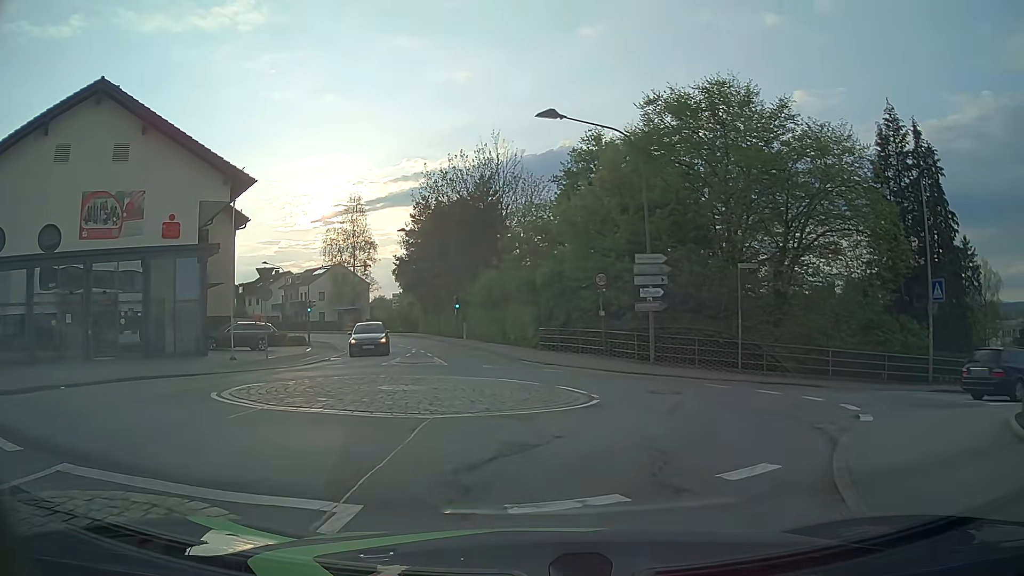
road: unclassified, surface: asphalt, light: Day
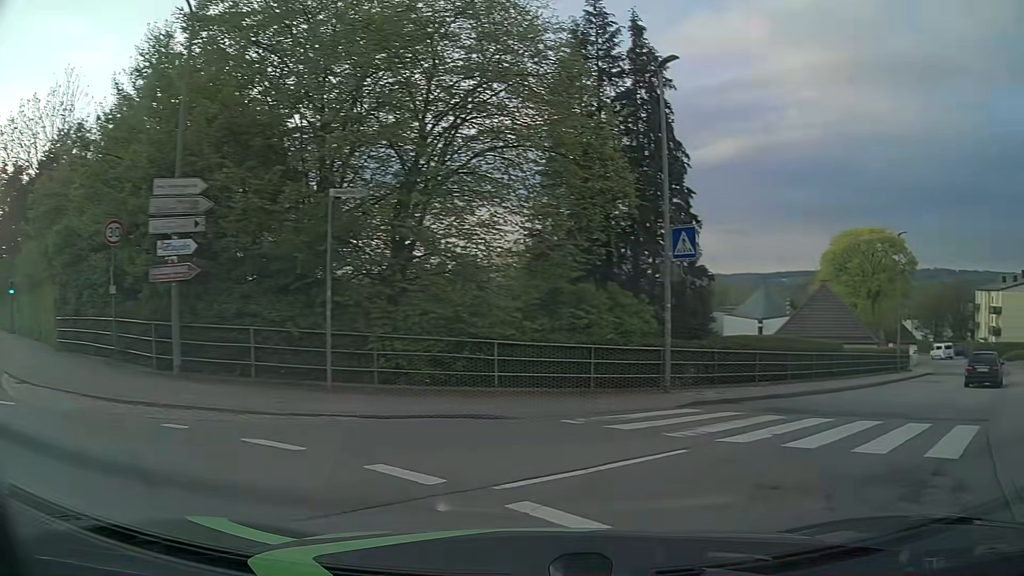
(+2.5, +10.4) m; +34°
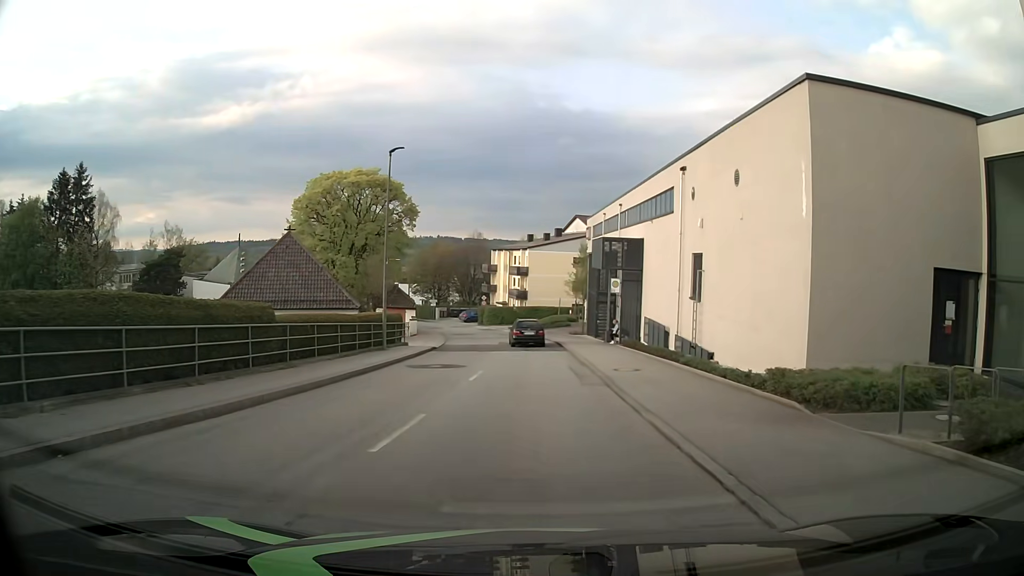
(+6.2, +11.6) m; +45°
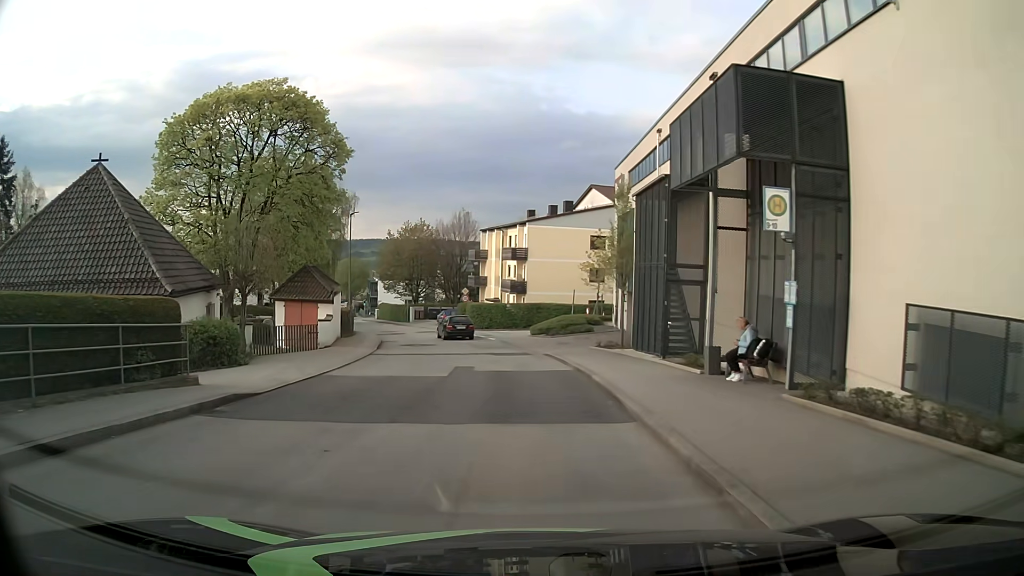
(-0.1, +22.5) m; -2°
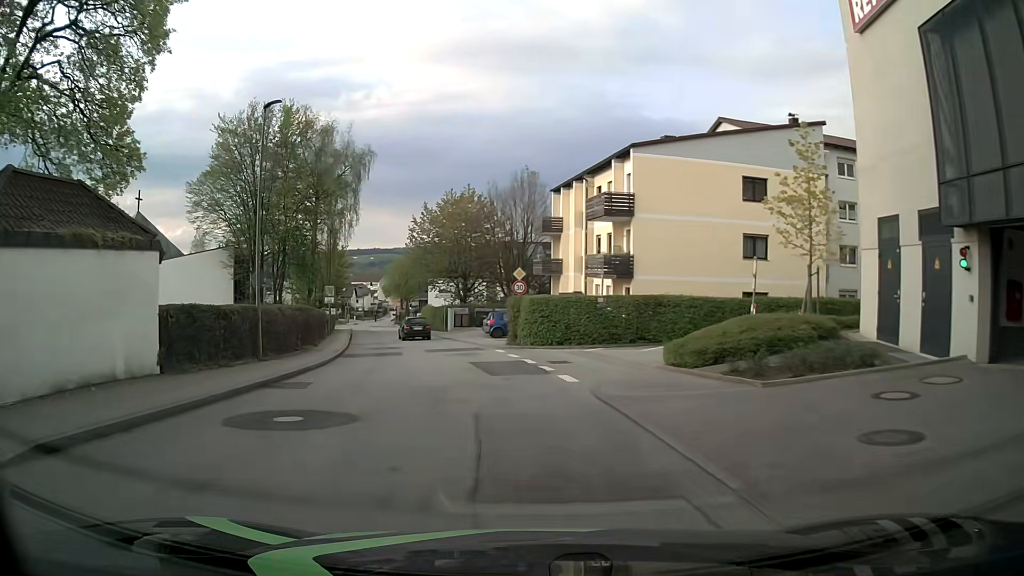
(-1.0, +25.5) m; -6°
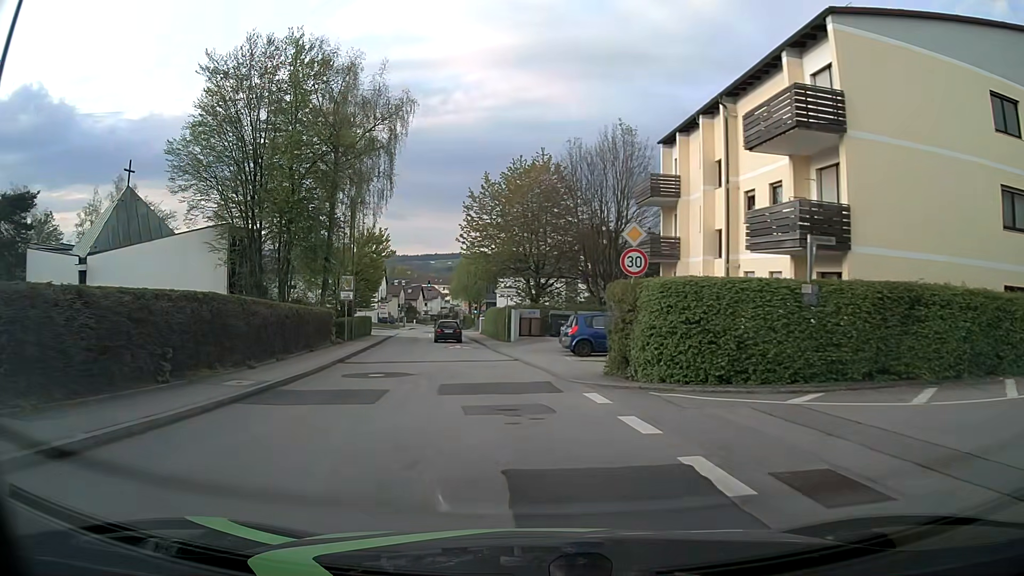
(-0.7, +14.9) m; -7°
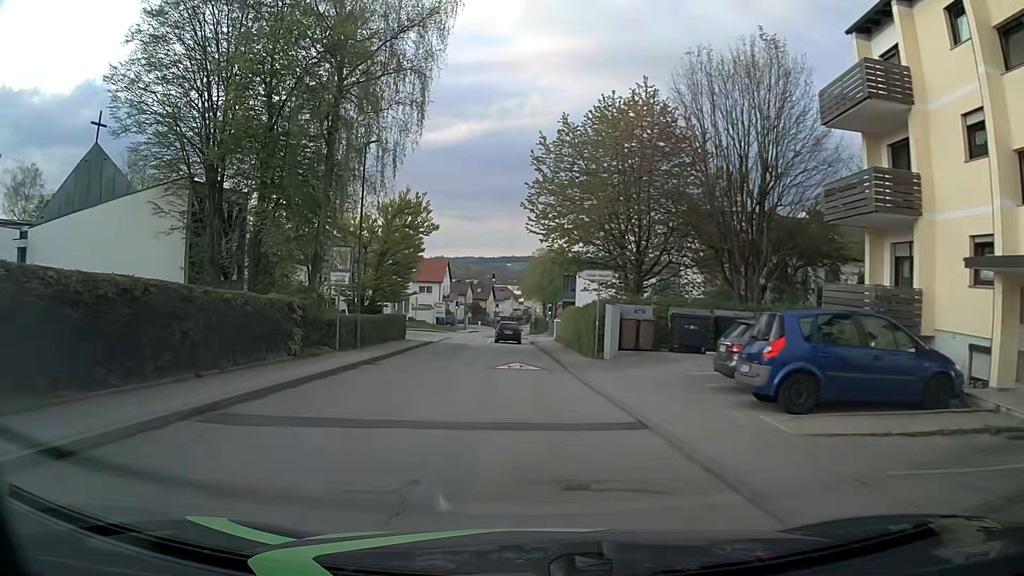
(-0.9, +14.6) m; -7°
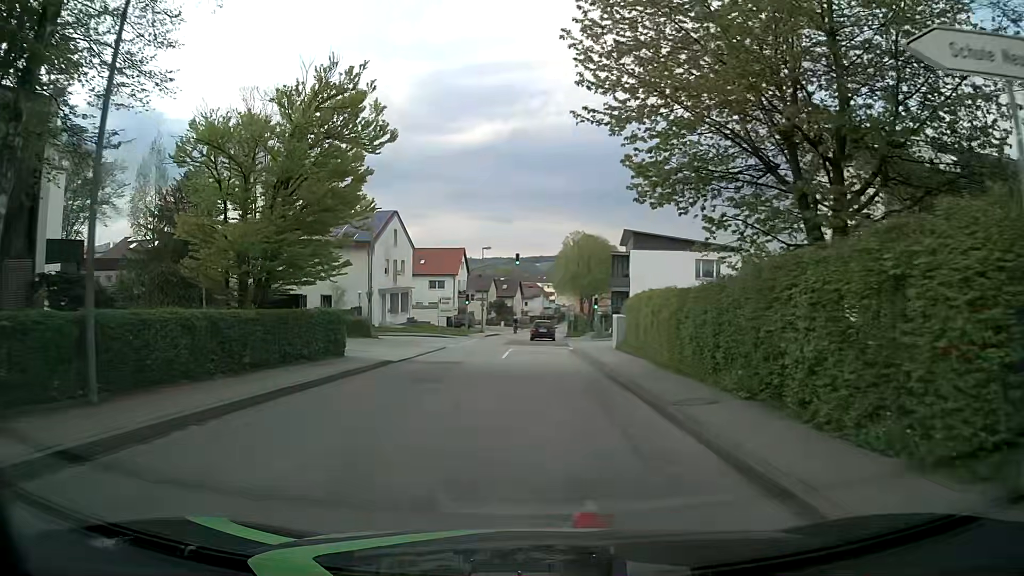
(-0.6, +19.4) m; -2°
(0, +10) (0, +20) (0, +30) (0, +40) (0, +50) (0, +60) (+1, +70) (+2, +80) (+3, +90) (+4, +100) m
